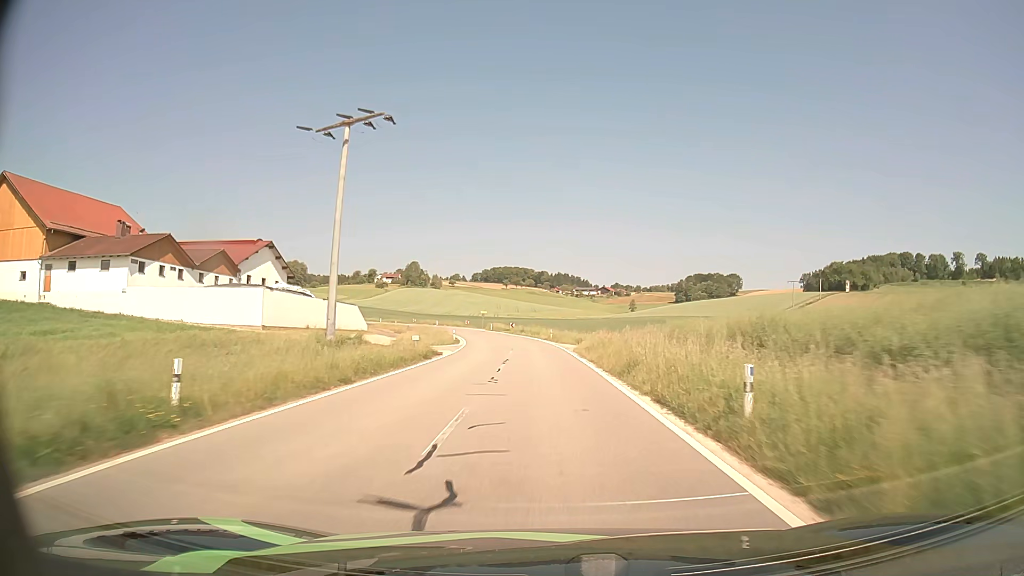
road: tertiary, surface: asphalt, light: Day
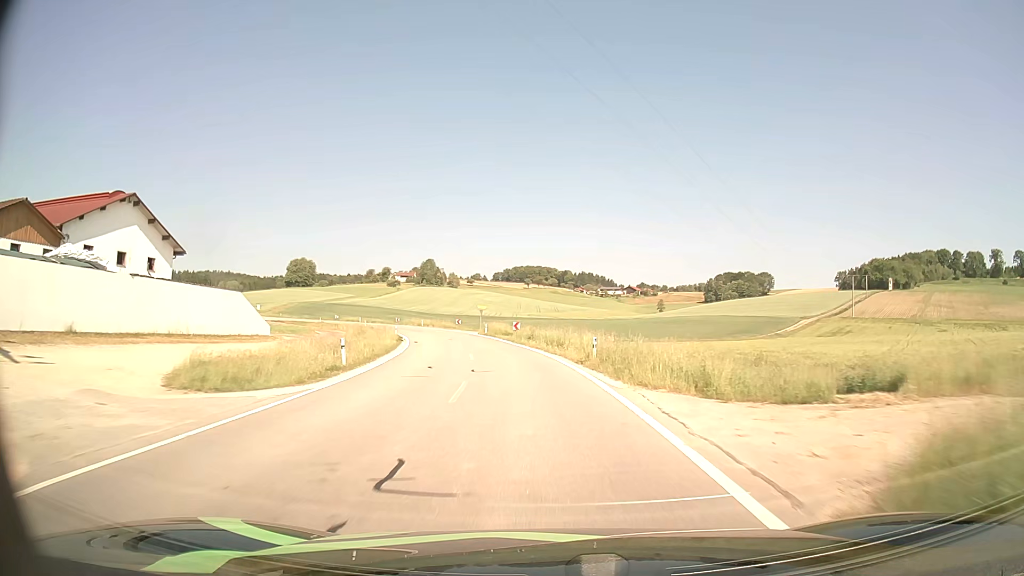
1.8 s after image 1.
(-0.3, +32.2) m; -2°
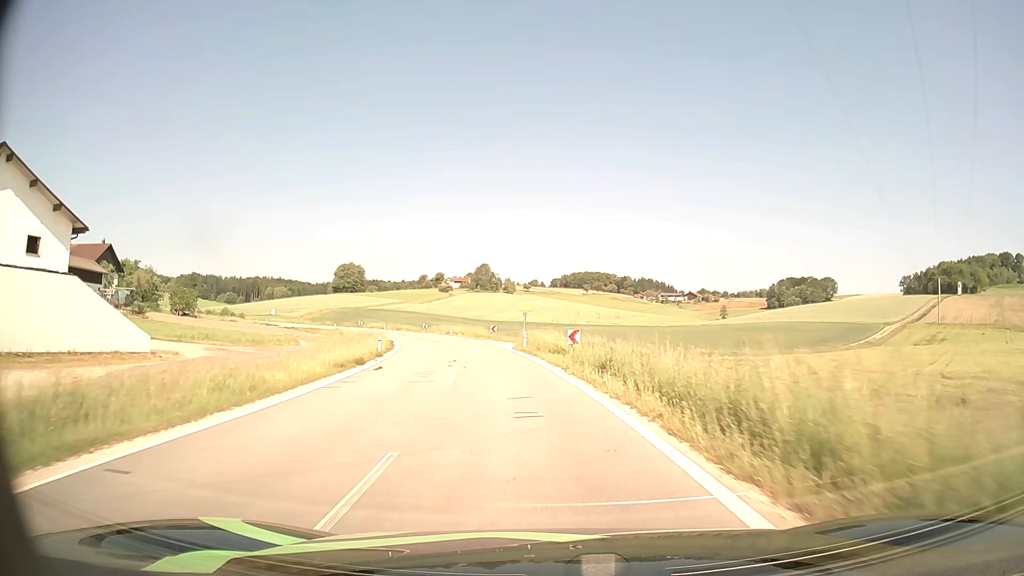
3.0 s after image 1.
(-0.7, +20.2) m; -5°
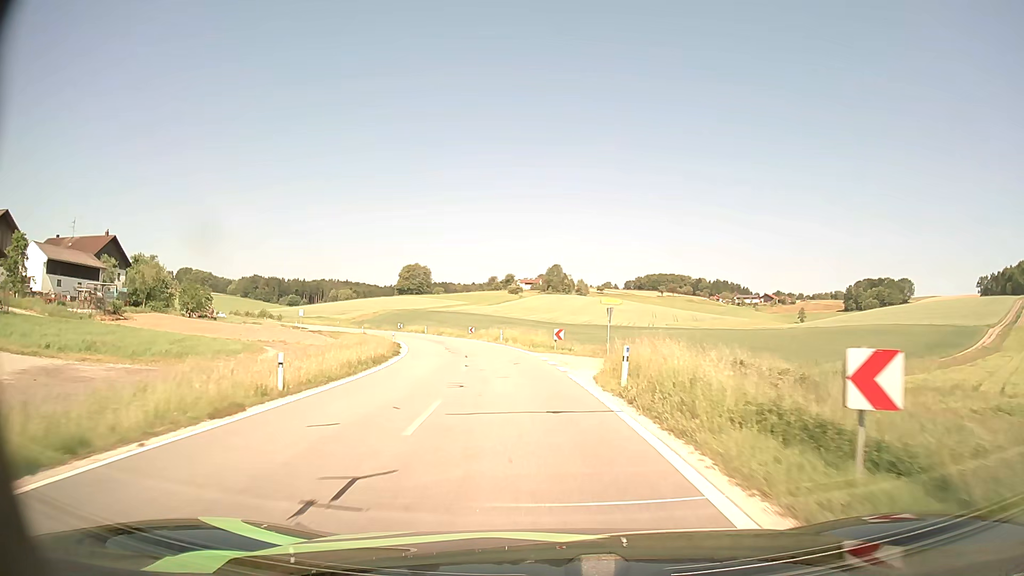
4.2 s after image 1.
(-1.0, +19.5) m; -6°
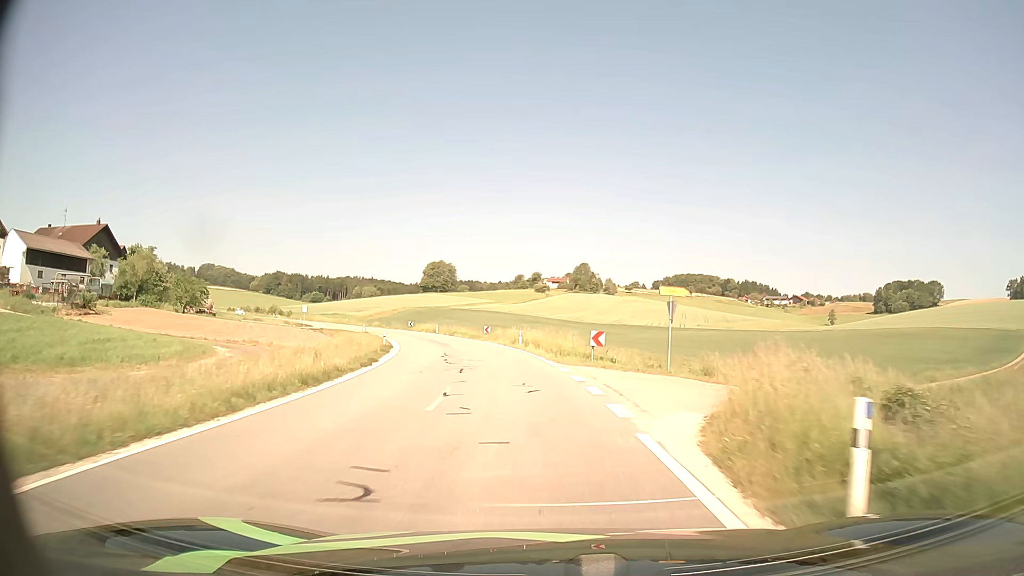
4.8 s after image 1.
(-0.2, +9.6) m; -3°
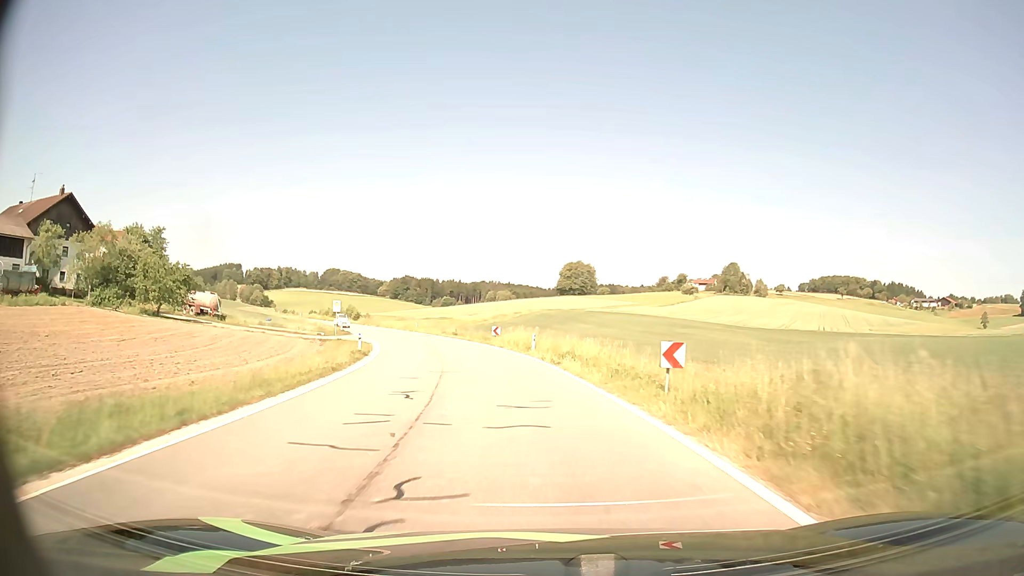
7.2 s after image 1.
(-3.8, +37.4) m; -11°
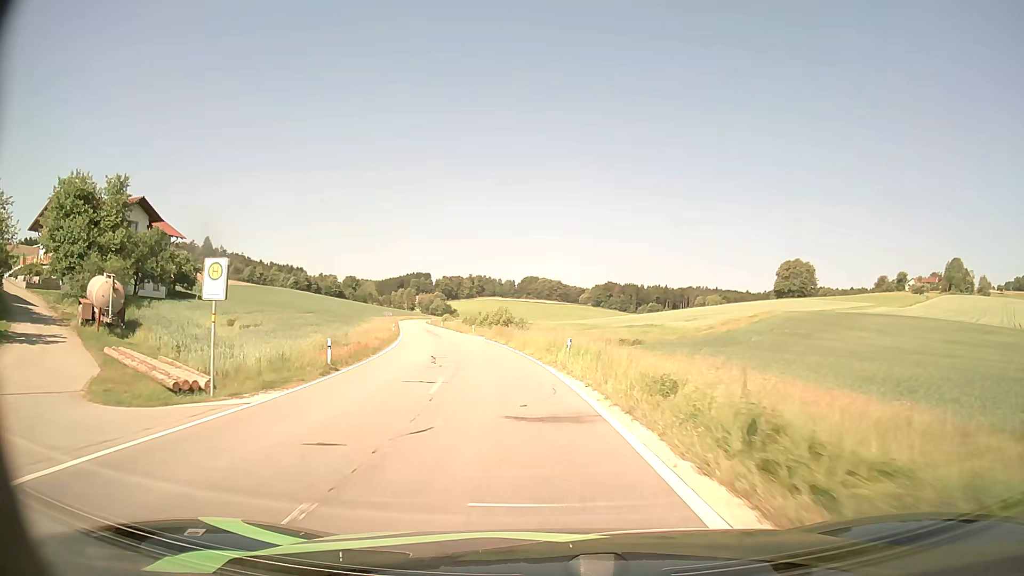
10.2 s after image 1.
(-6.8, +45.3) m; -17°
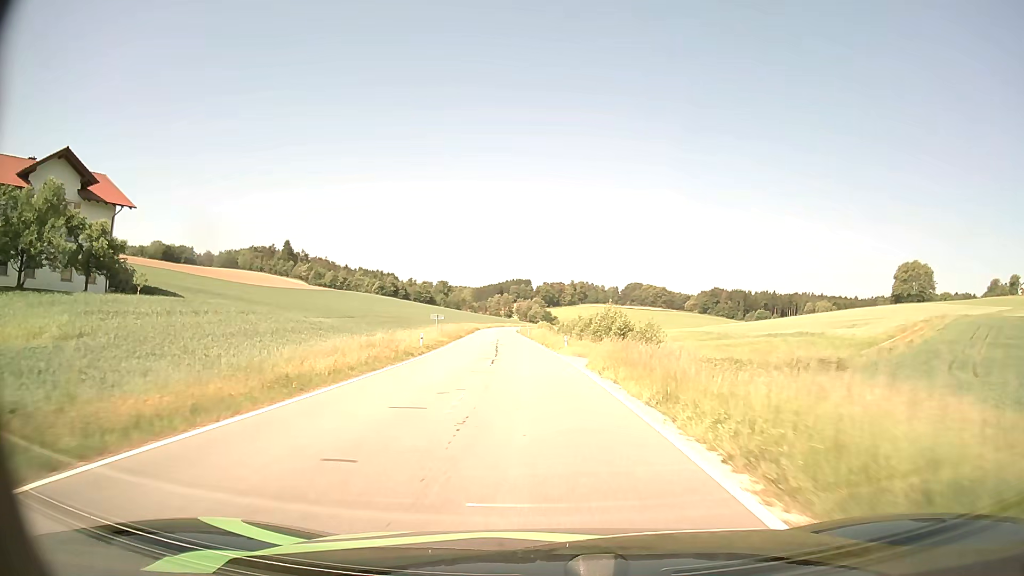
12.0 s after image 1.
(-2.5, +27.2) m; -9°
(0, +10) (-1, +20) (-1, +30) (-2, +40) (-3, +50) (-4, +60) (-4, +70) (-5, +80) (-6, +90) (-7, +100) m
